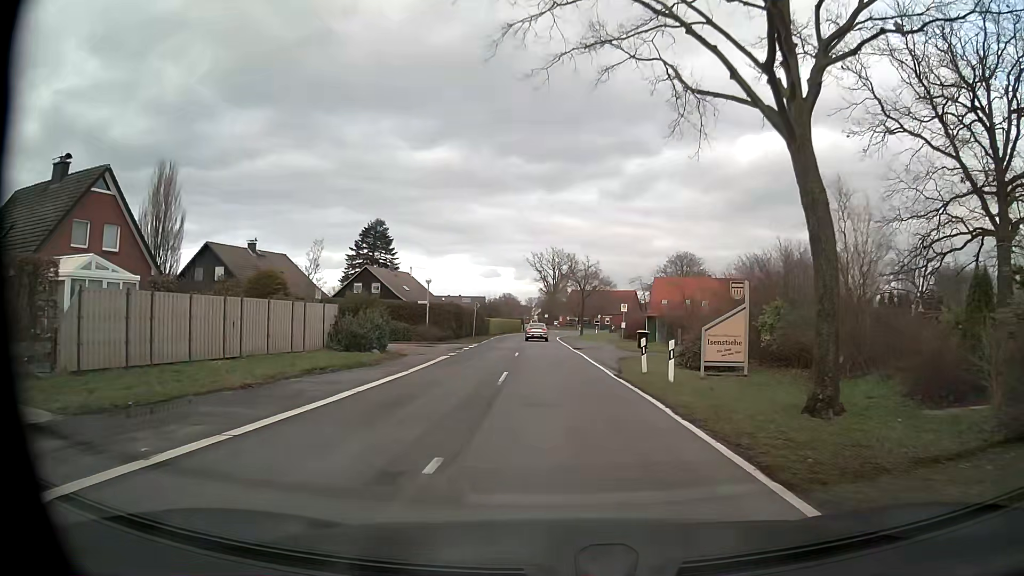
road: tertiary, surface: asphalt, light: Day
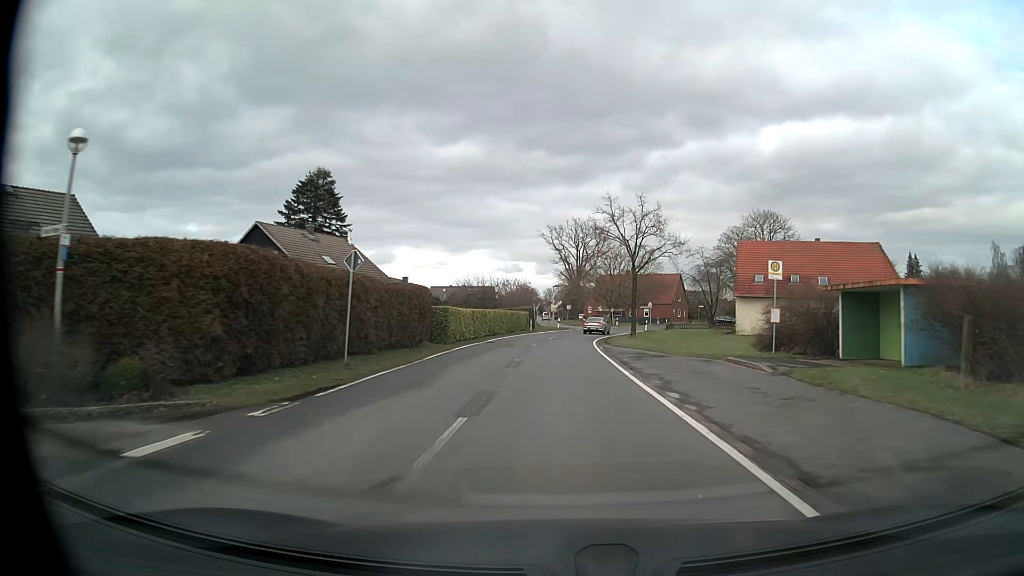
(-0.6, +36.9) m; -1°
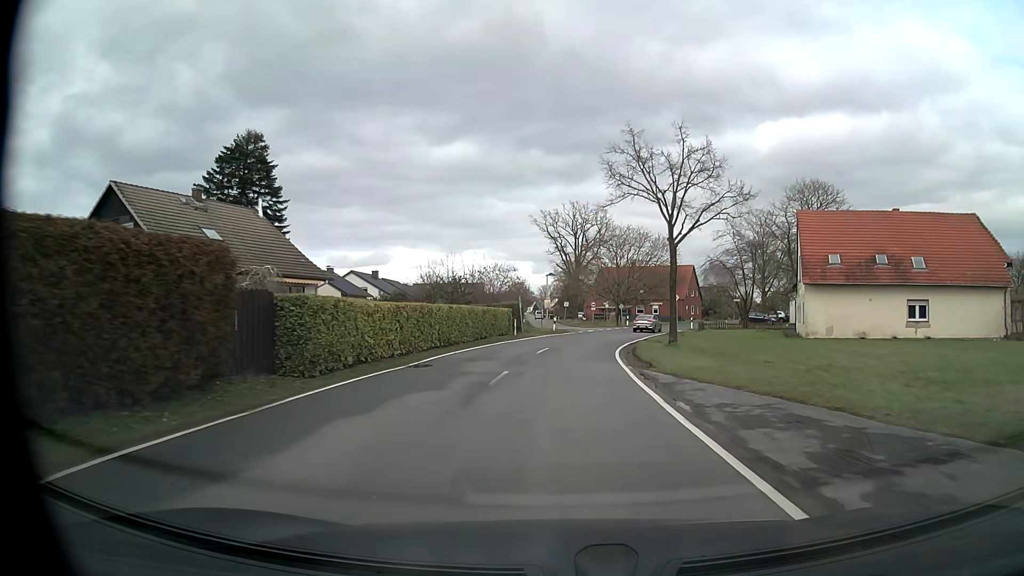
(-0.1, +17.4) m; 0°
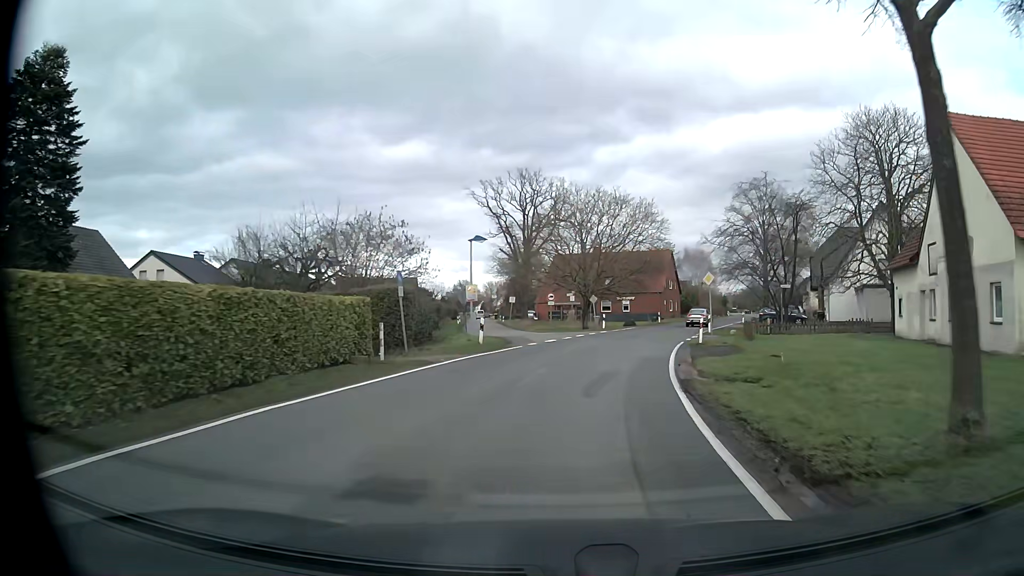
(+0.6, +23.7) m; +4°
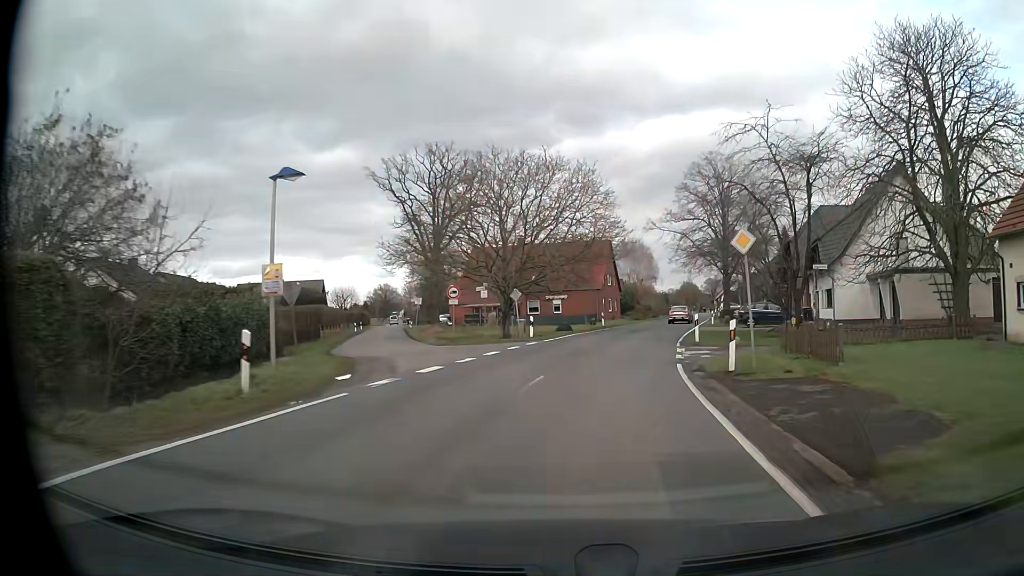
(+0.7, +14.5) m; +6°
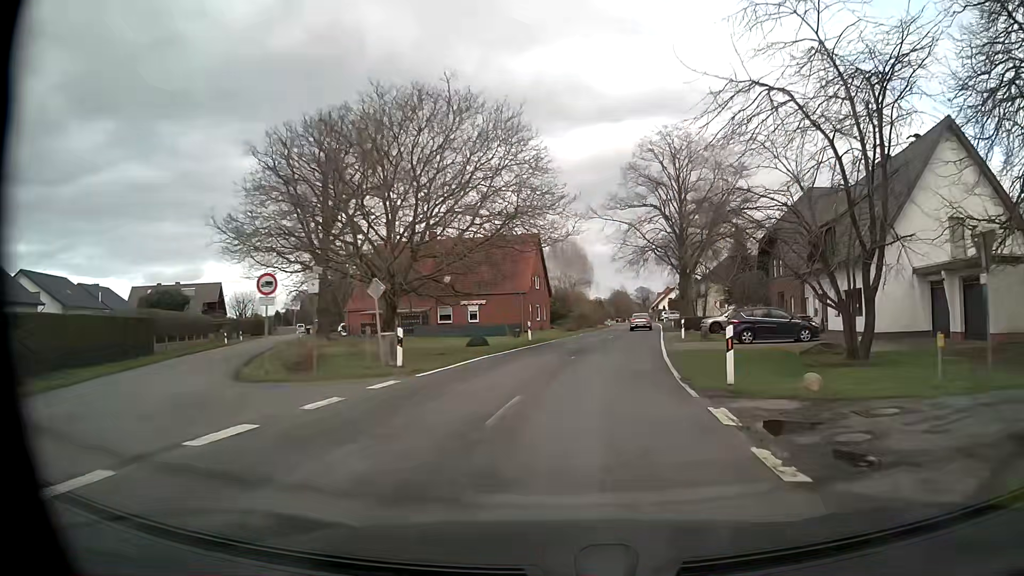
(+0.6, +13.9) m; +6°
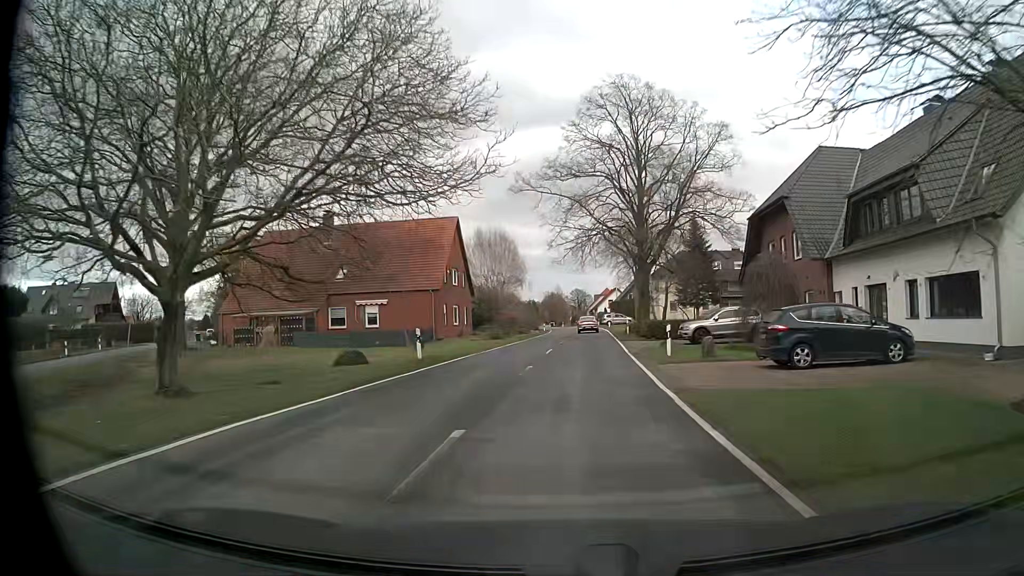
(+0.8, +13.7) m; +6°
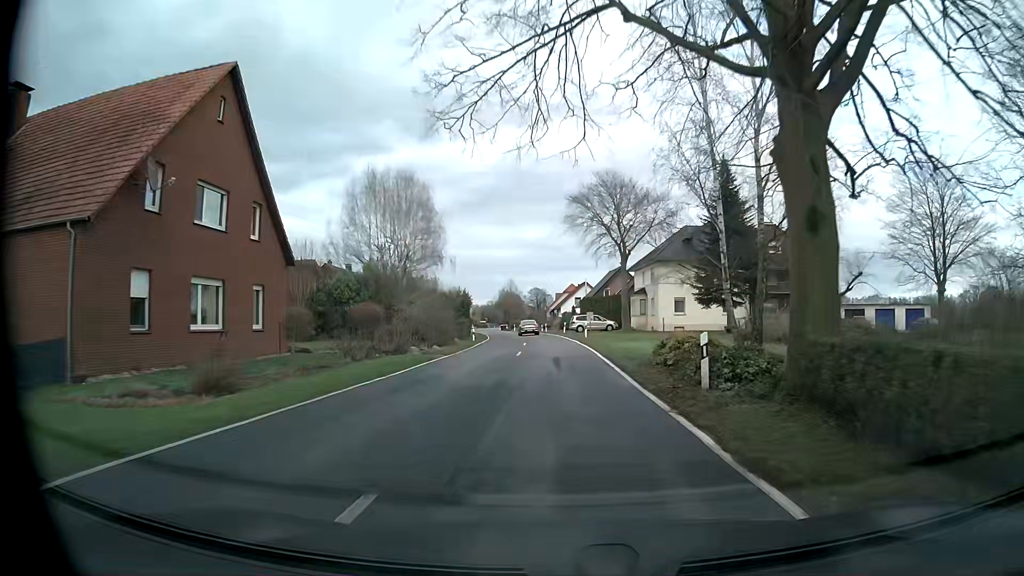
(+1.2, +34.7) m; +3°
(0, +10) (0, +20) (0, +30) (0, +40) (-1, +50) (-2, +60) (-3, +70) (-4, +80) (-5, +90) (-7, +100) m
